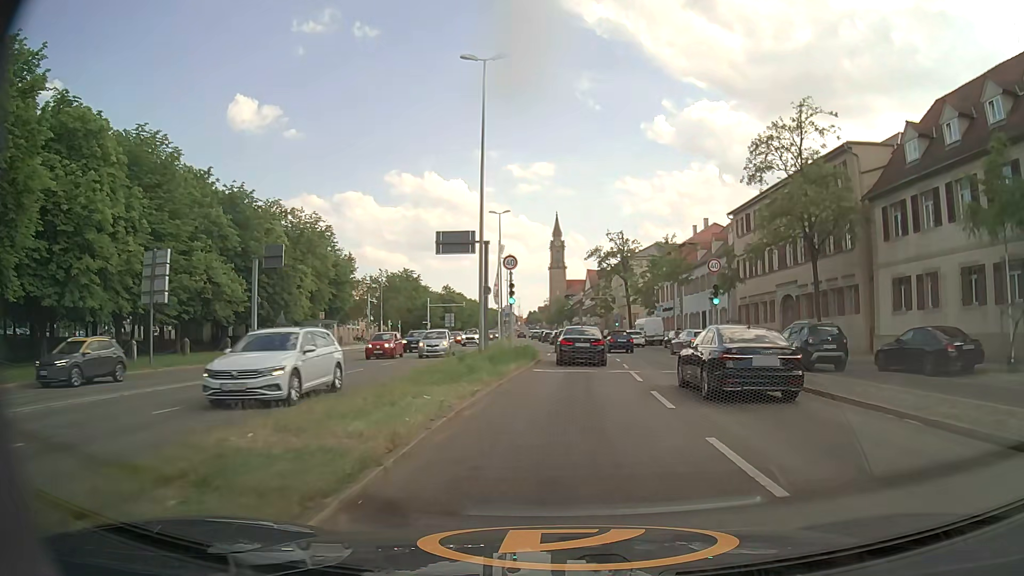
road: primary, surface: asphalt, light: Day
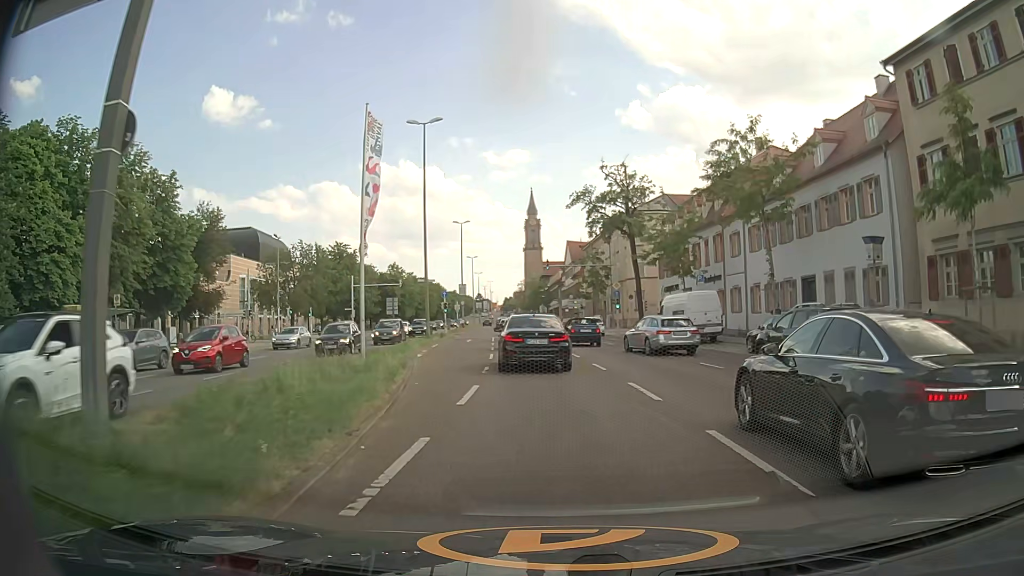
(+0.9, +30.6) m; +2°
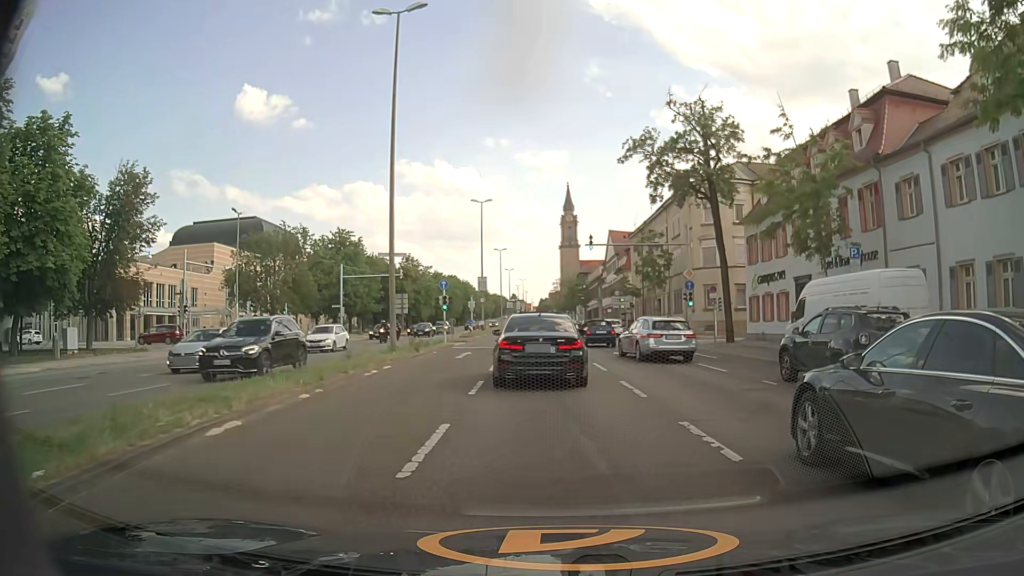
(-0.5, +17.0) m; -3°
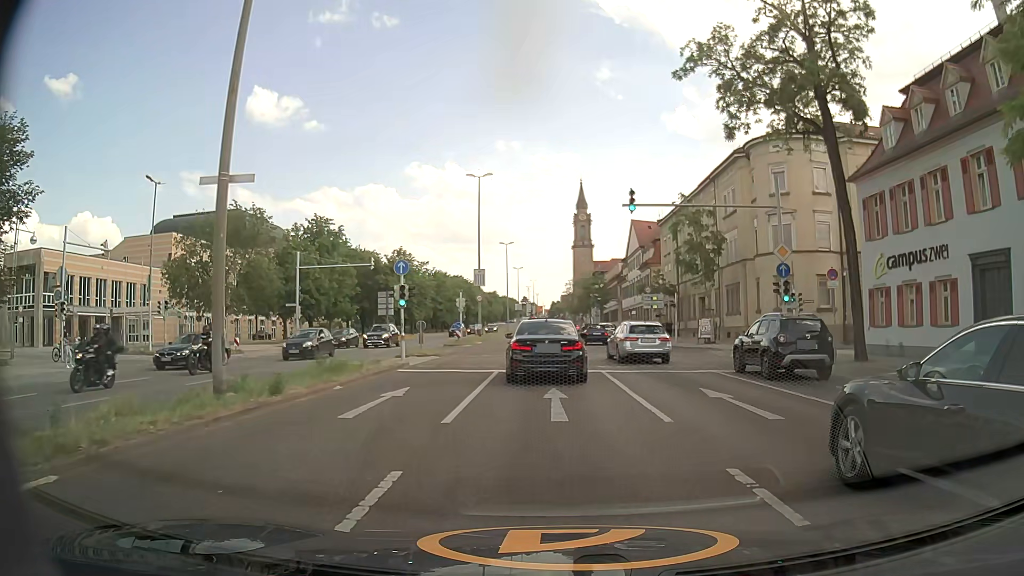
(-0.2, +14.9) m; -1°
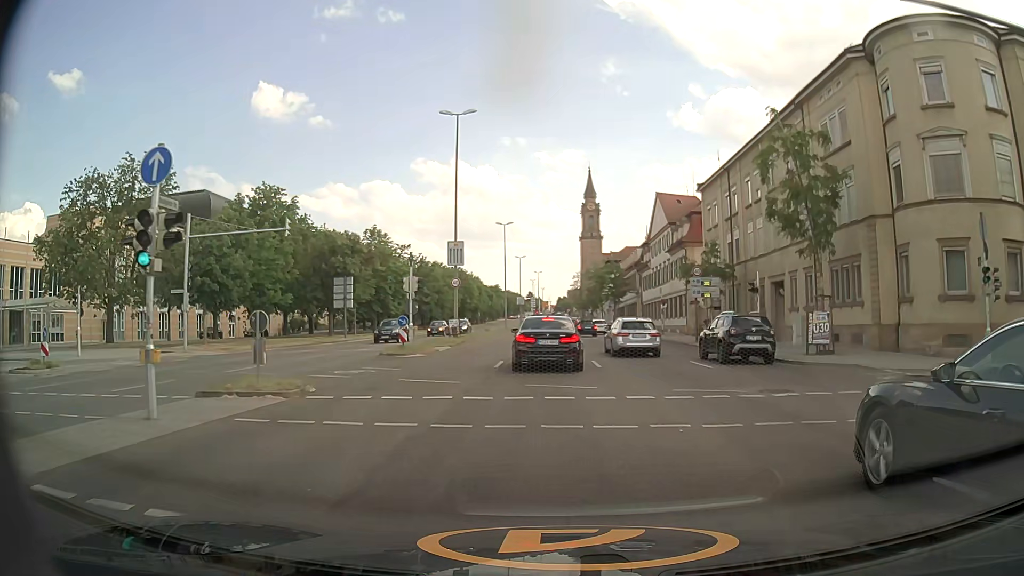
(-0.1, +17.8) m; 0°
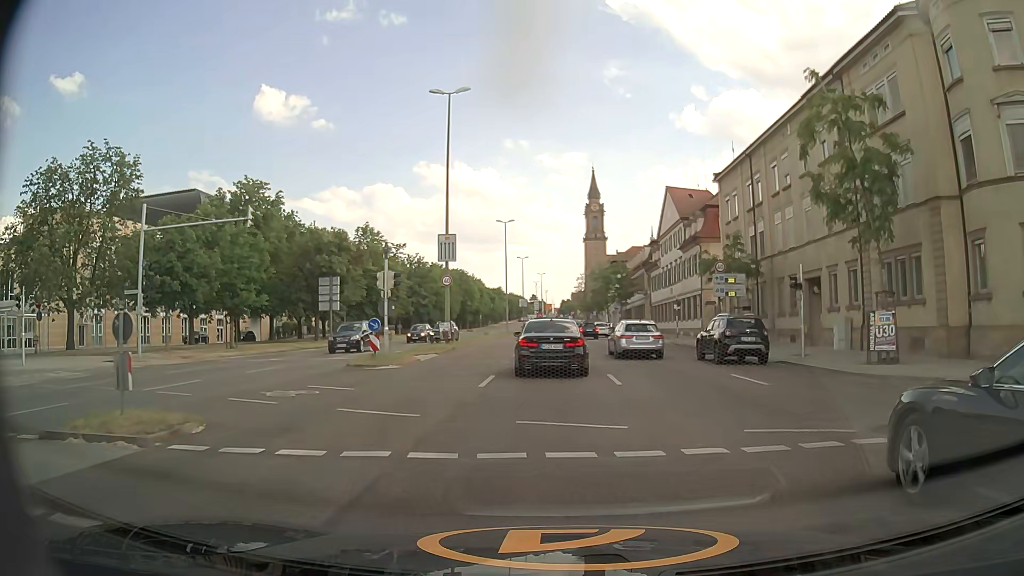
(0.0, +4.8) m; 0°
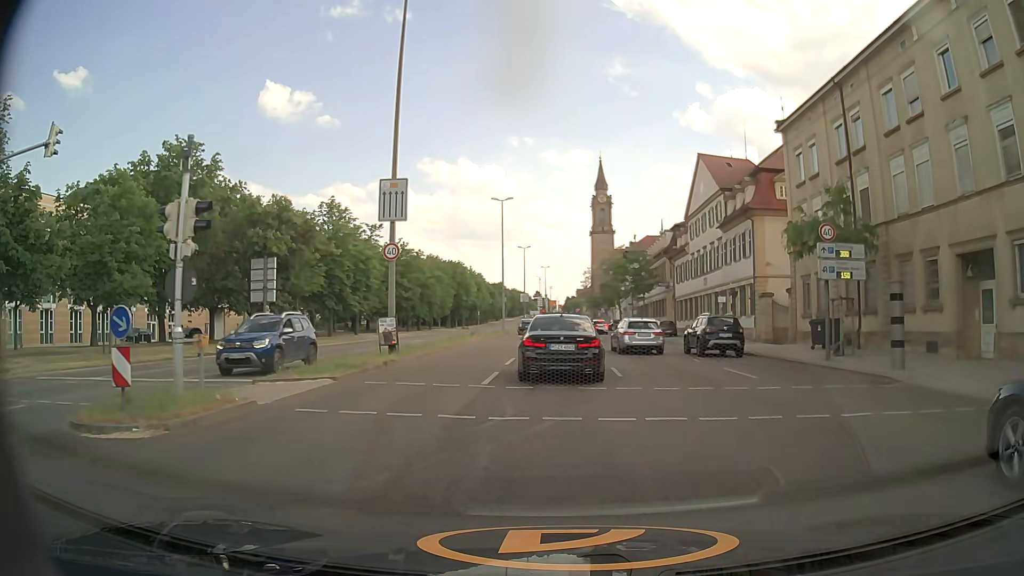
(-0.2, +13.7) m; -1°
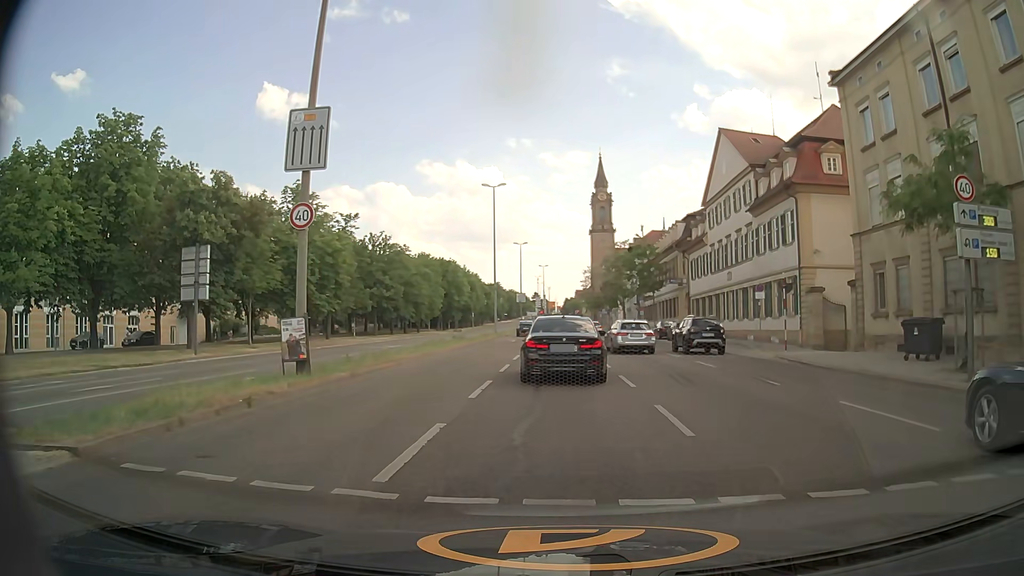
(0.0, +8.4) m; 0°
